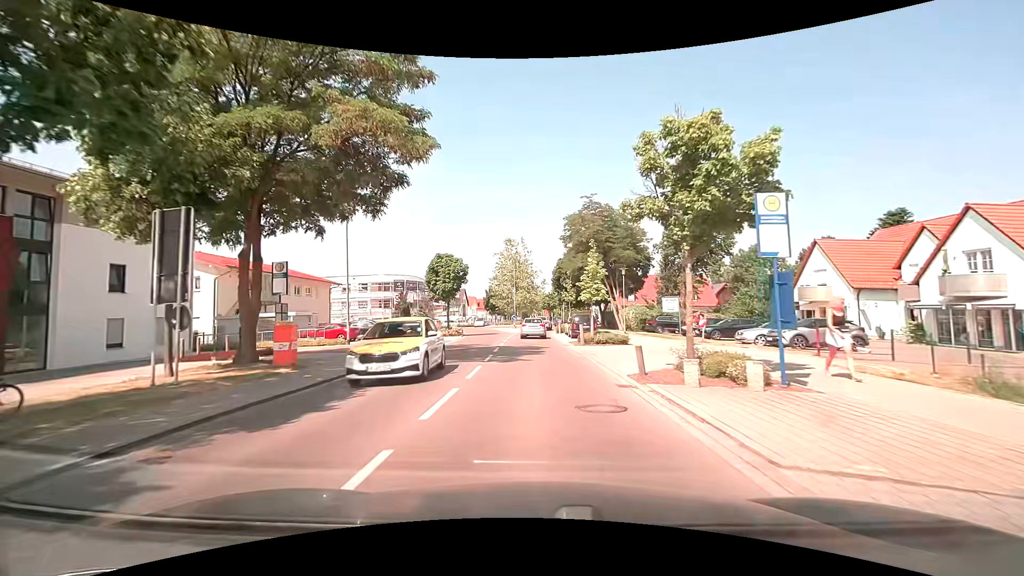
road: tertiary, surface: asphalt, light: Day
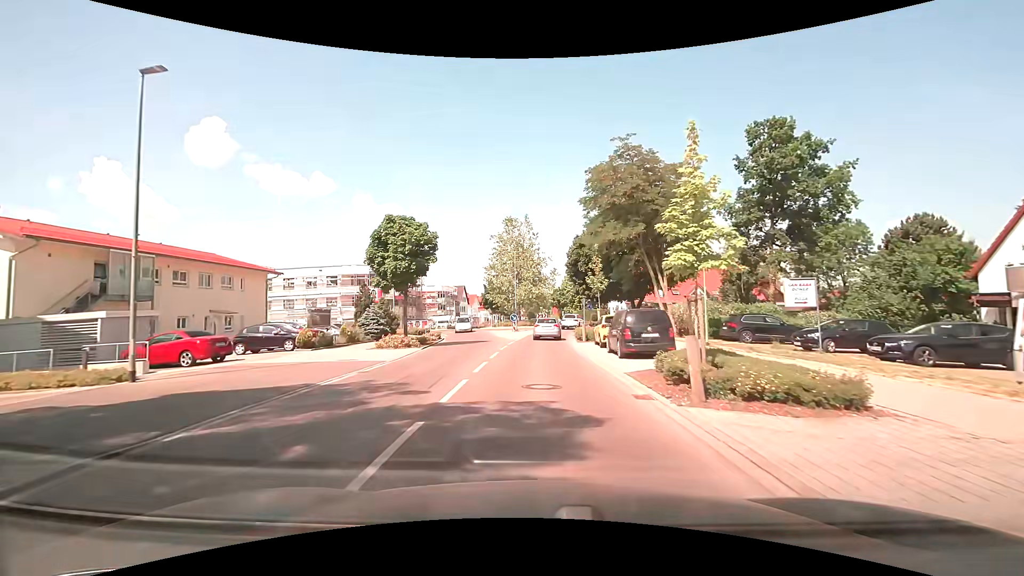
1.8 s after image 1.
(-0.1, +16.7) m; 0°
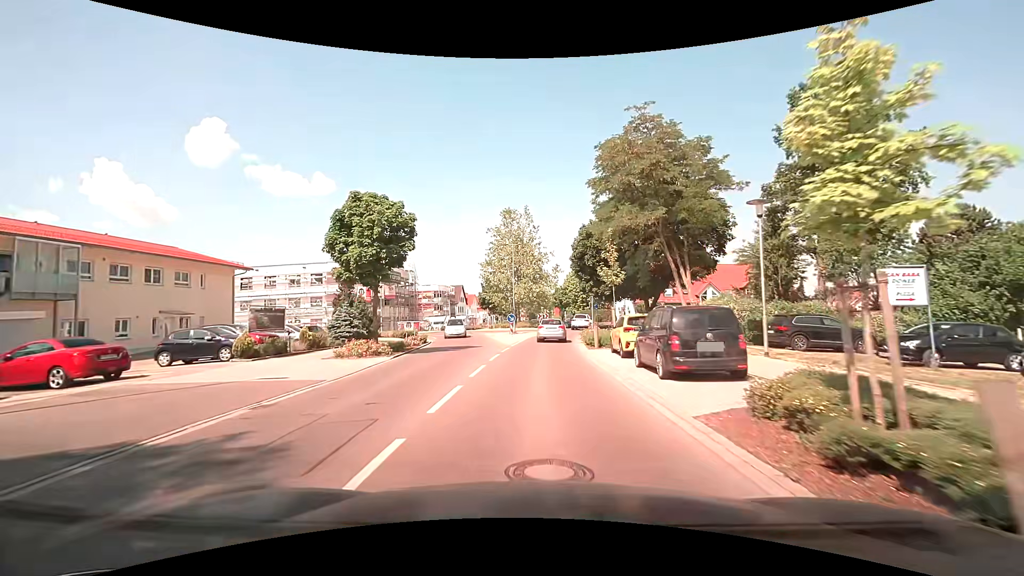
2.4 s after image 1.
(-0.1, +5.3) m; -1°
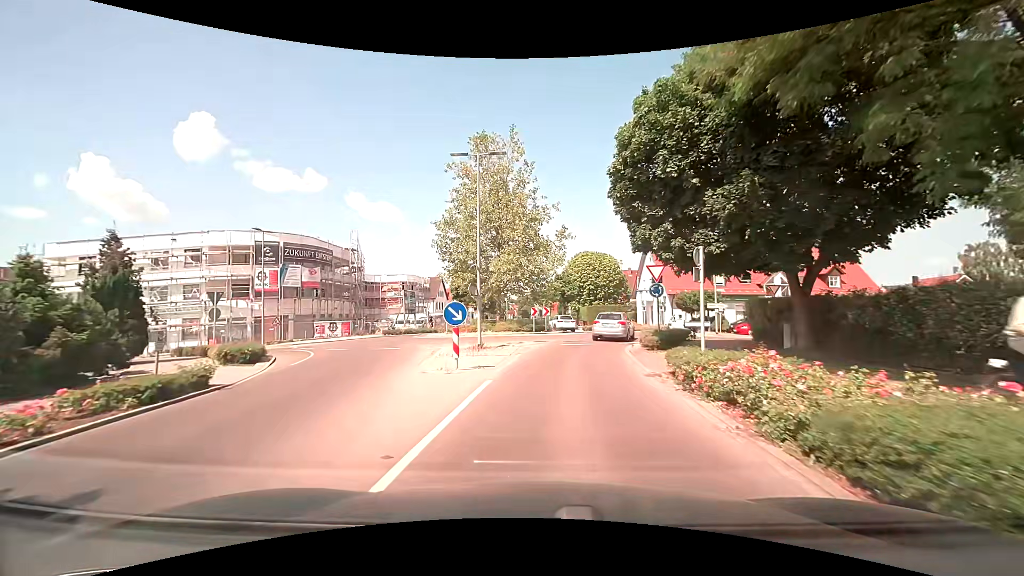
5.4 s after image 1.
(+0.1, +23.0) m; +1°
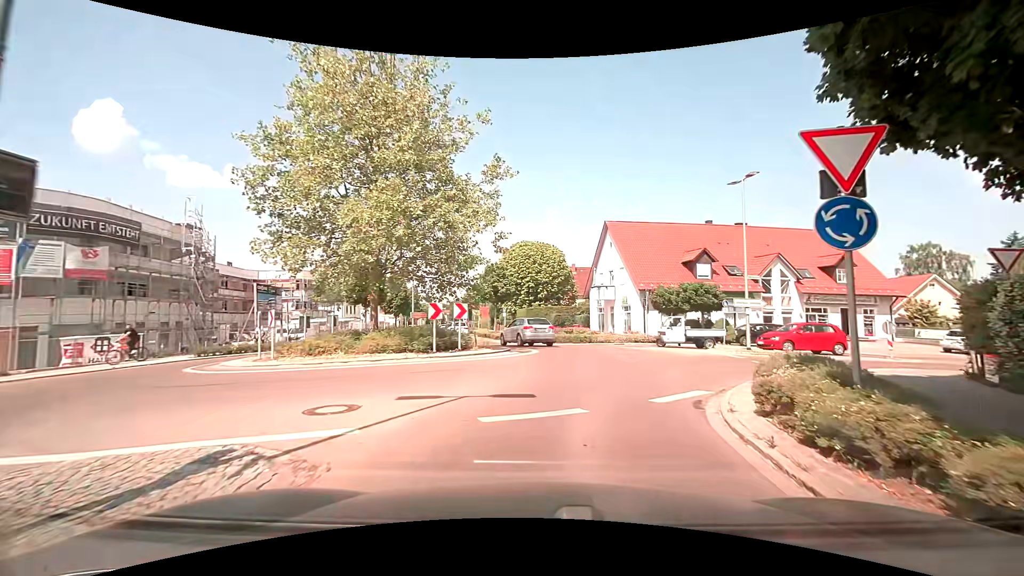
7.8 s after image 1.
(+0.8, +15.8) m; +8°
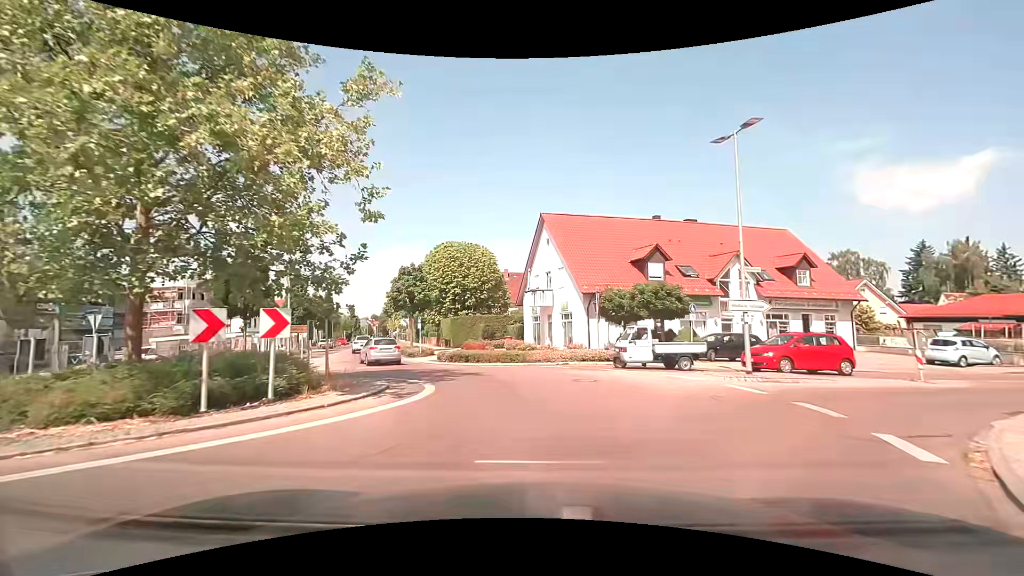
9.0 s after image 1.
(+0.6, +7.7) m; +9°
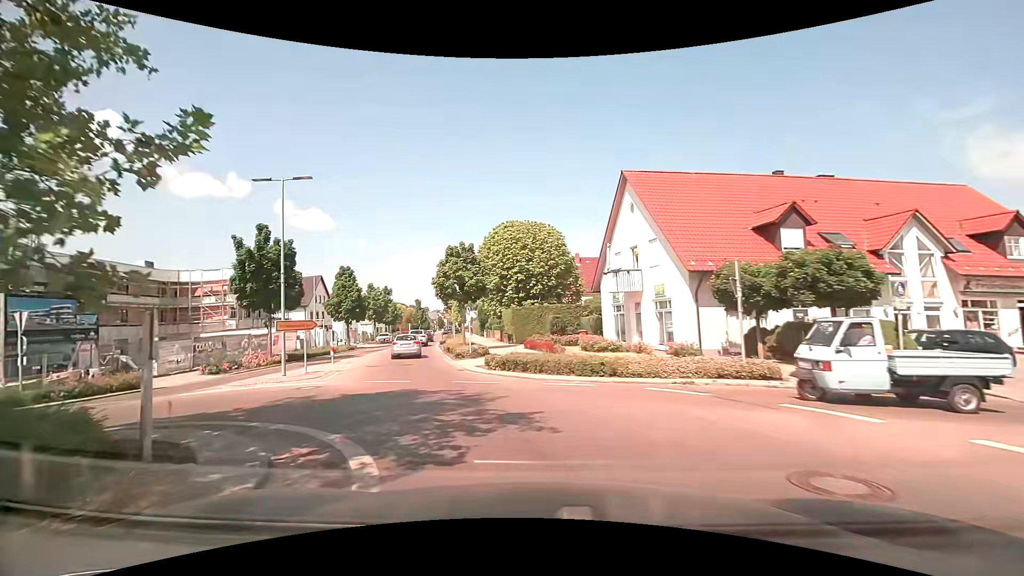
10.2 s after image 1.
(-0.5, +8.3) m; -8°
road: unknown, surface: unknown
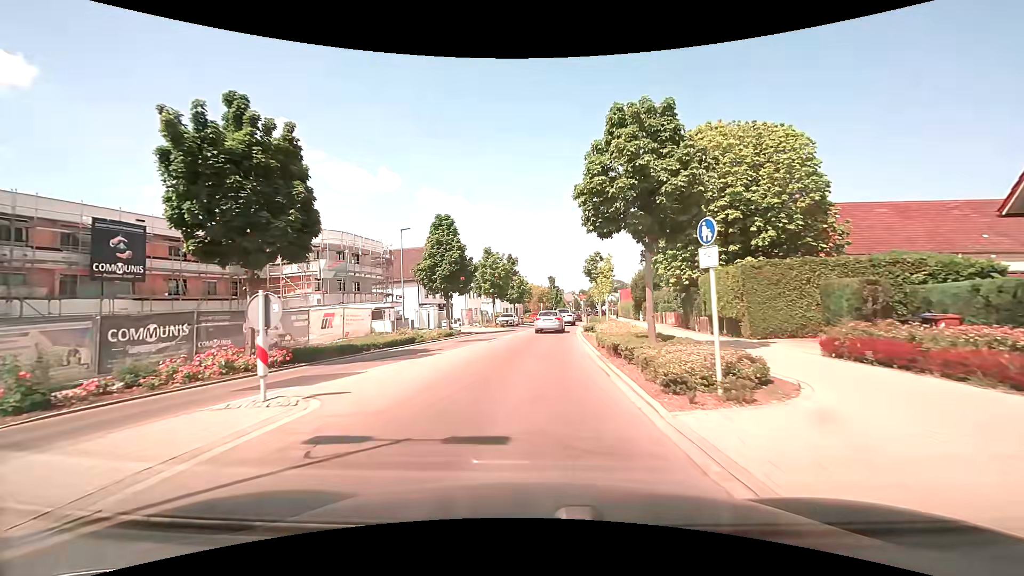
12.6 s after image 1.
(-4.0, +18.9) m; -16°
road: tertiary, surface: asphalt
(0, +10) (0, +20) (+1, +30) (+1, +40) (+2, +50) (+3, +60) (+5, +70) (+6, +80) (+7, +90) (+8, +100) m
